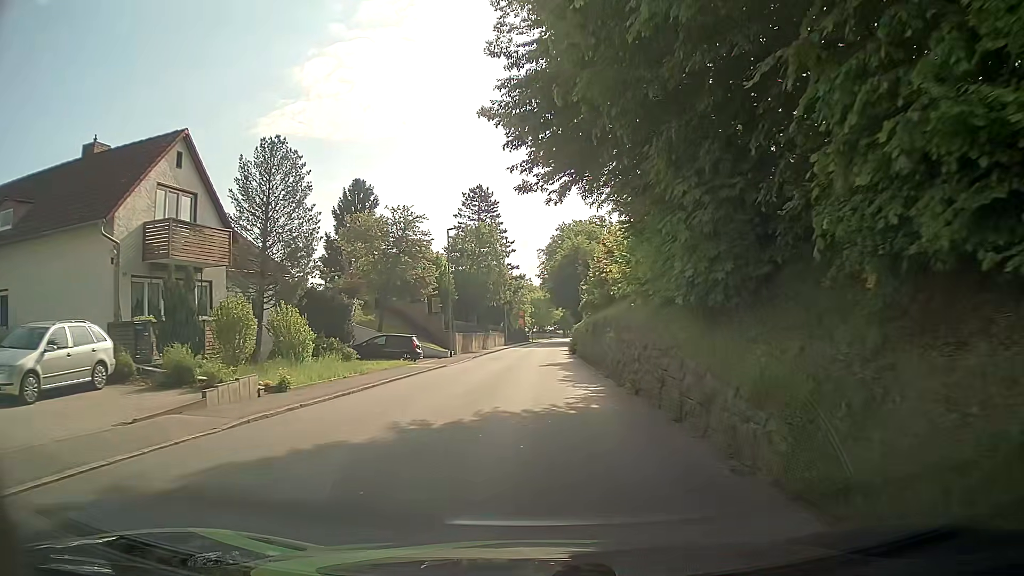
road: tertiary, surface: asphalt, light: Day
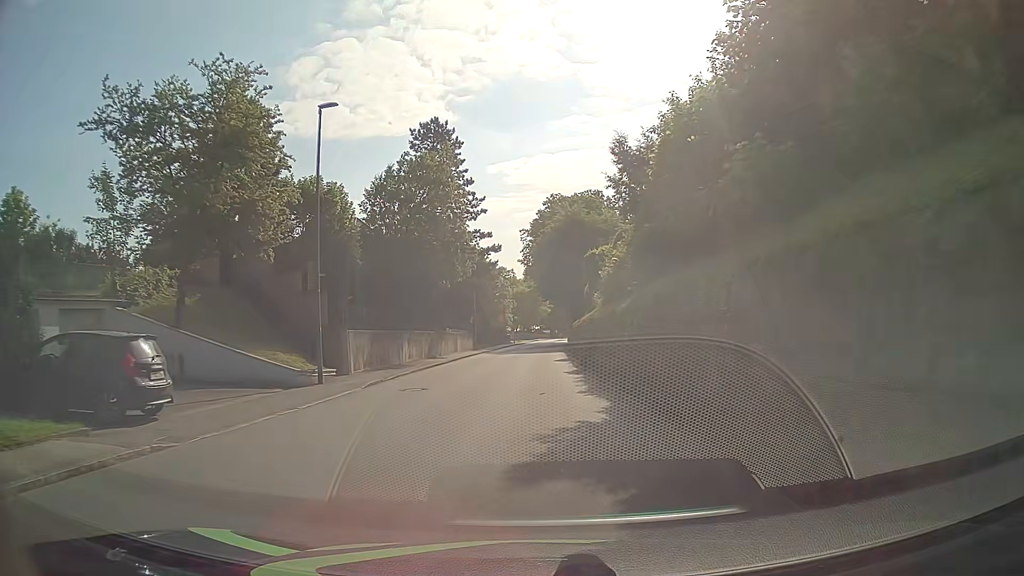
(+0.1, +24.1) m; +1°
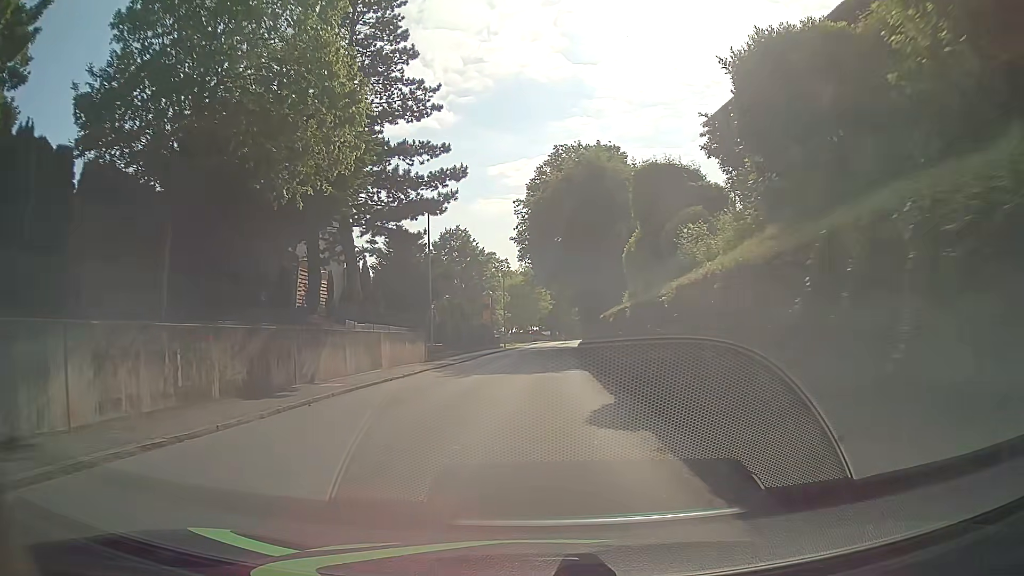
(-0.1, +24.0) m; -1°
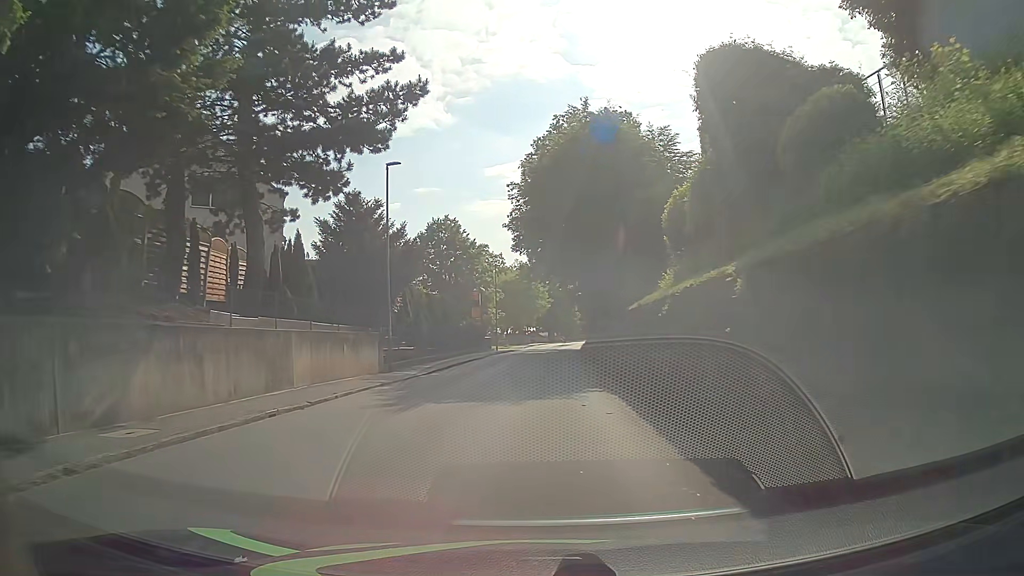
(+0.2, +9.5) m; +1°
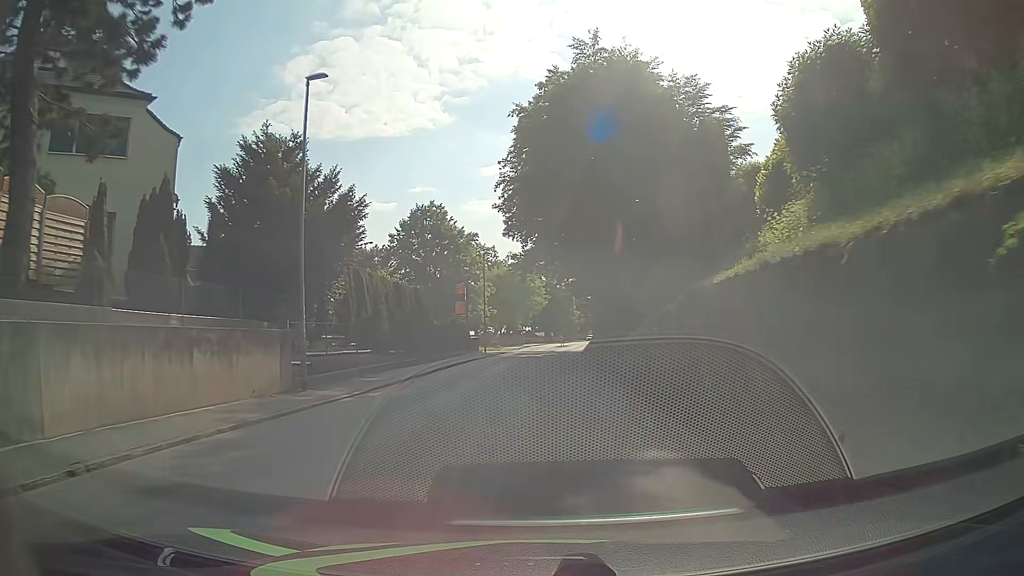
(+0.1, +9.6) m; +1°
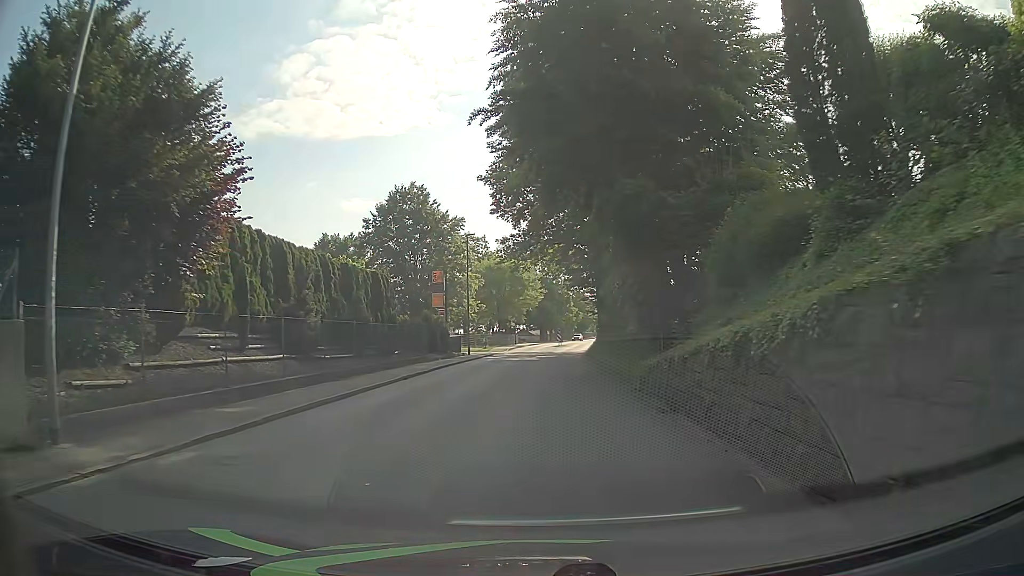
(0.0, +9.6) m; 0°
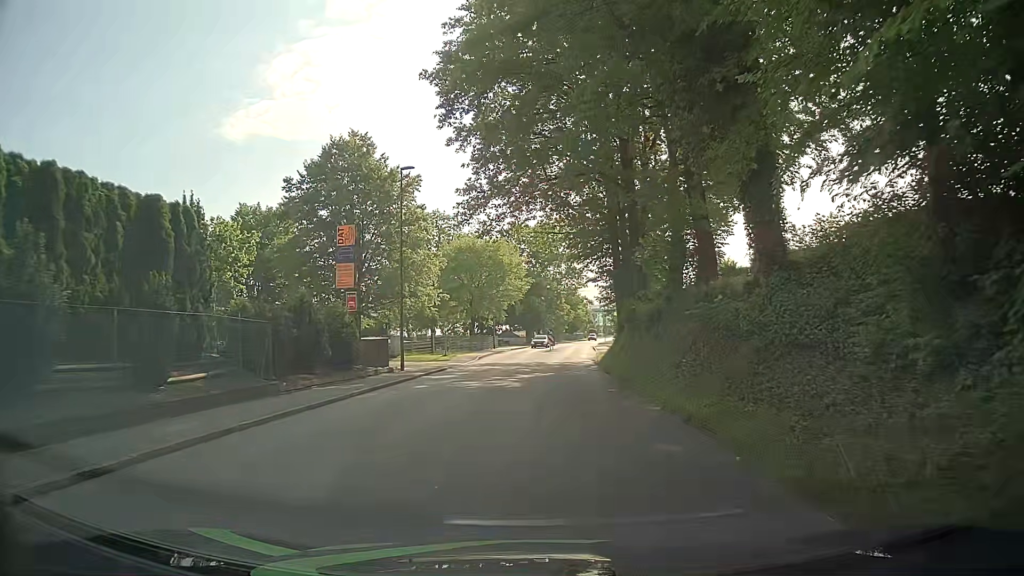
(+0.1, +19.1) m; +1°
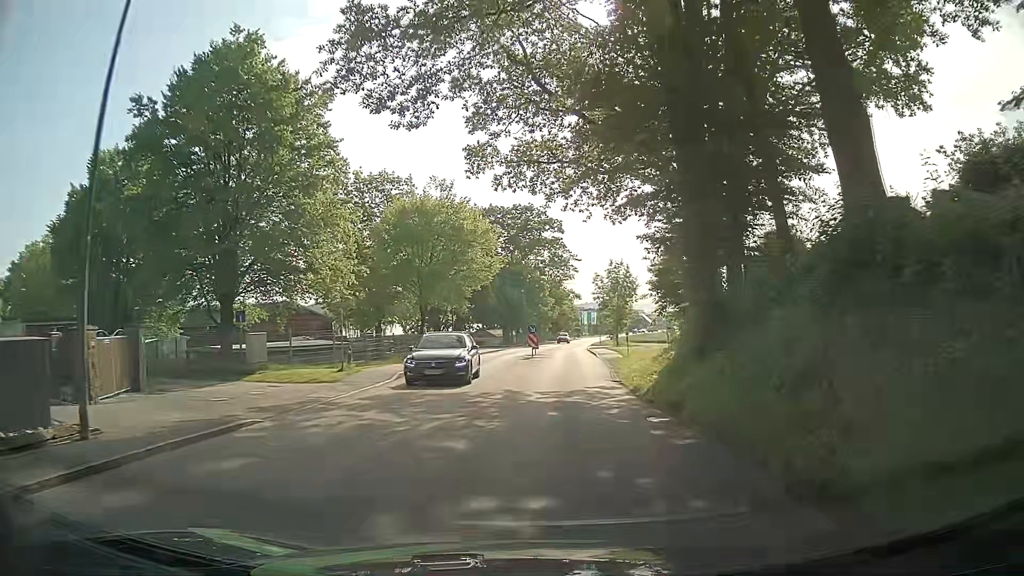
(+0.1, +19.2) m; +1°
(0, +10) (+1, +20) (+2, +30) (+2, +40) (+3, +50) (+3, +60) (+4, +70) (+5, +80) (+6, +90) (+8, +100) m
